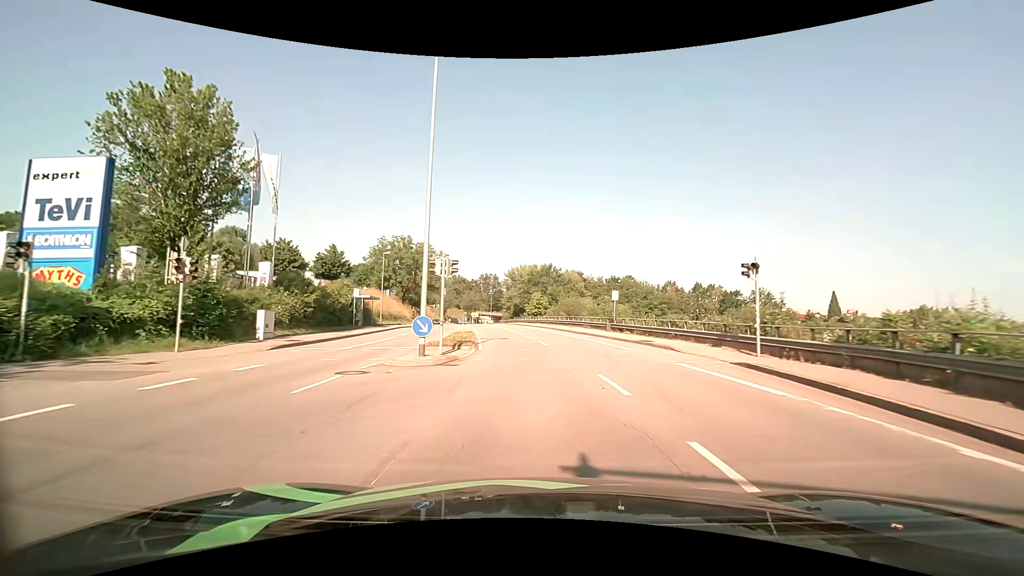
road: tertiary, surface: asphalt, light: Day
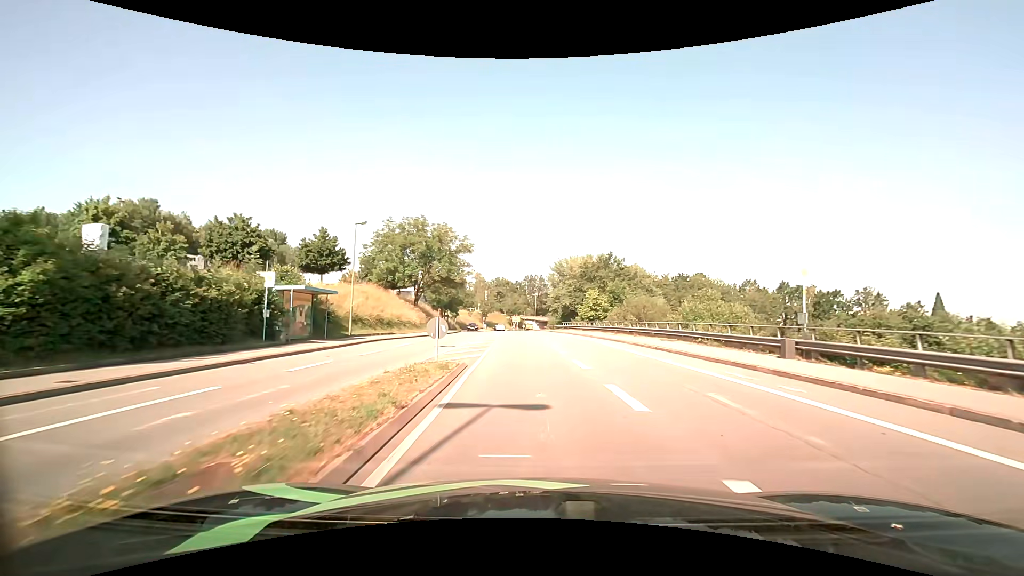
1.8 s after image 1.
(-1.0, +20.9) m; -5°
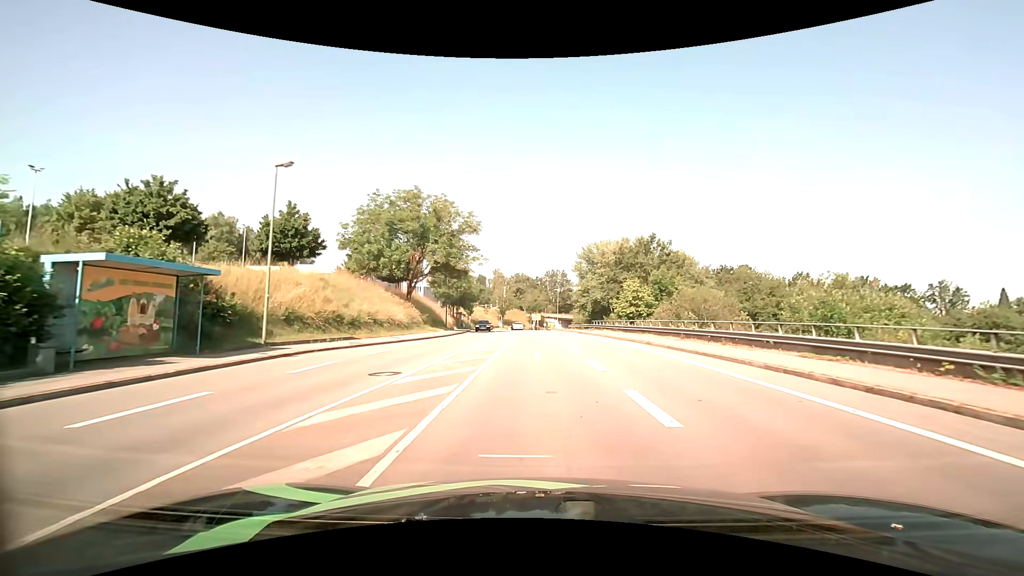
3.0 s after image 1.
(-0.3, +13.1) m; -3°
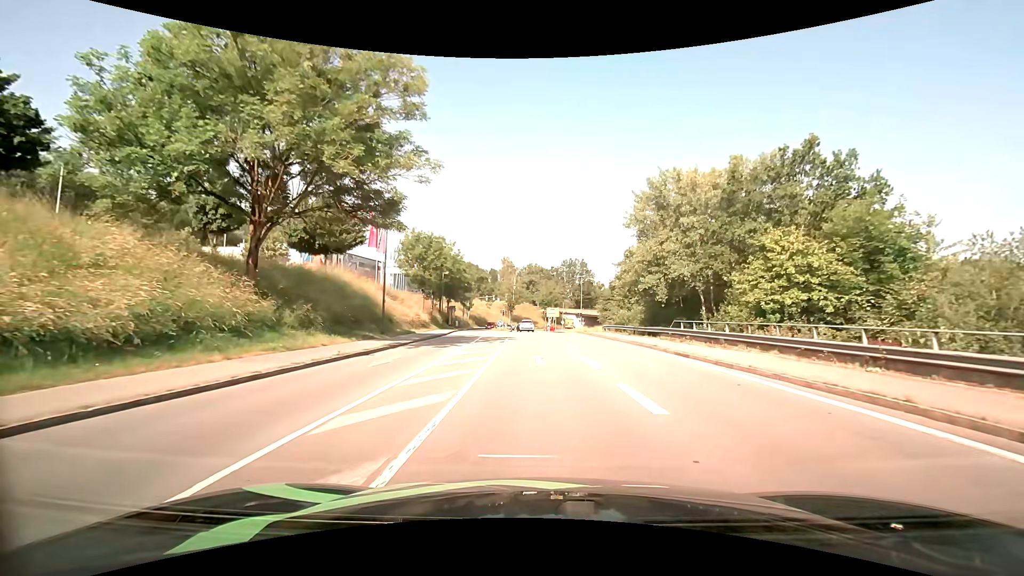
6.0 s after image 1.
(-0.5, +29.2) m; -2°
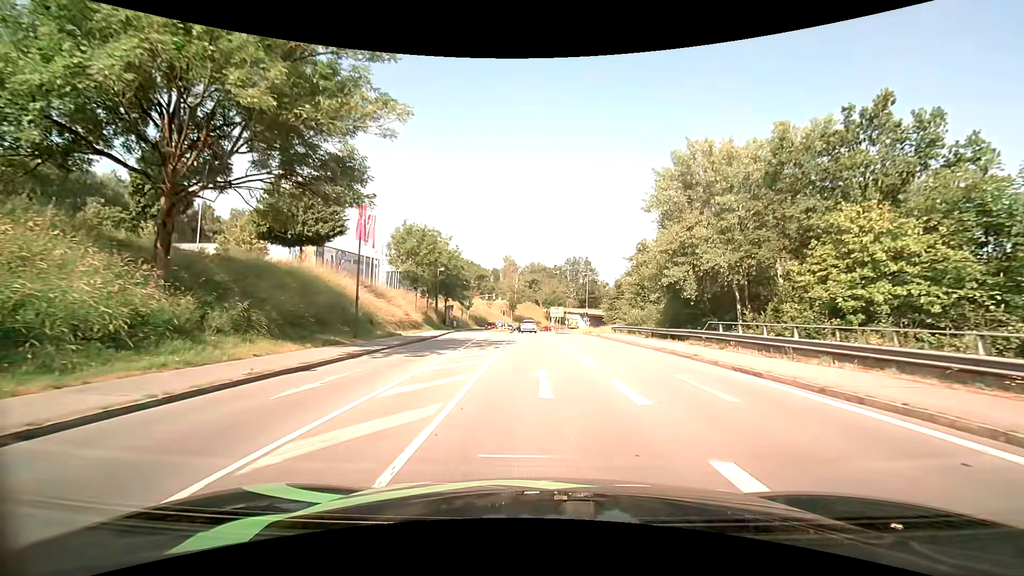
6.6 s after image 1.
(0.0, +5.1) m; 0°
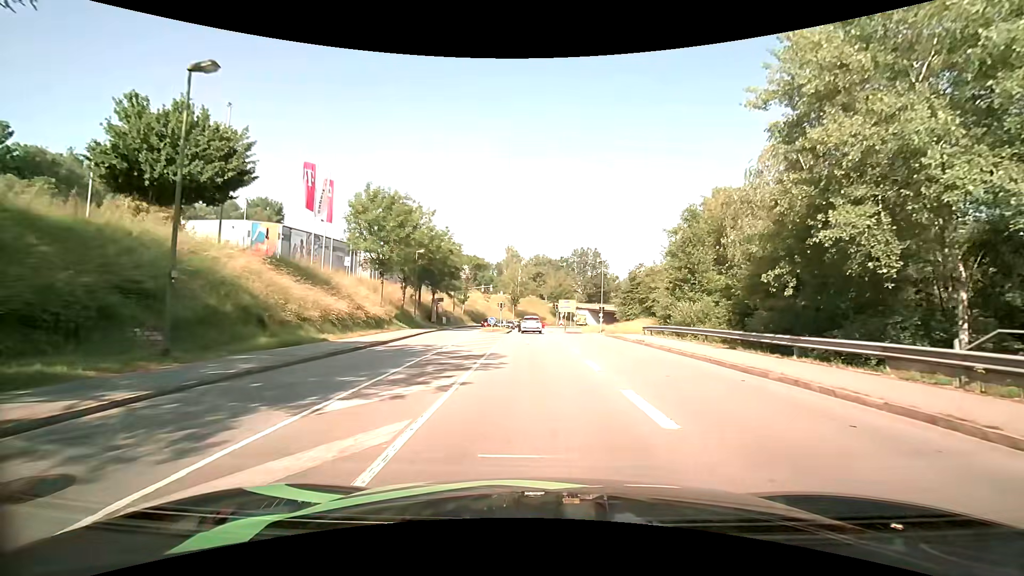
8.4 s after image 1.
(-0.1, +13.6) m; -1°
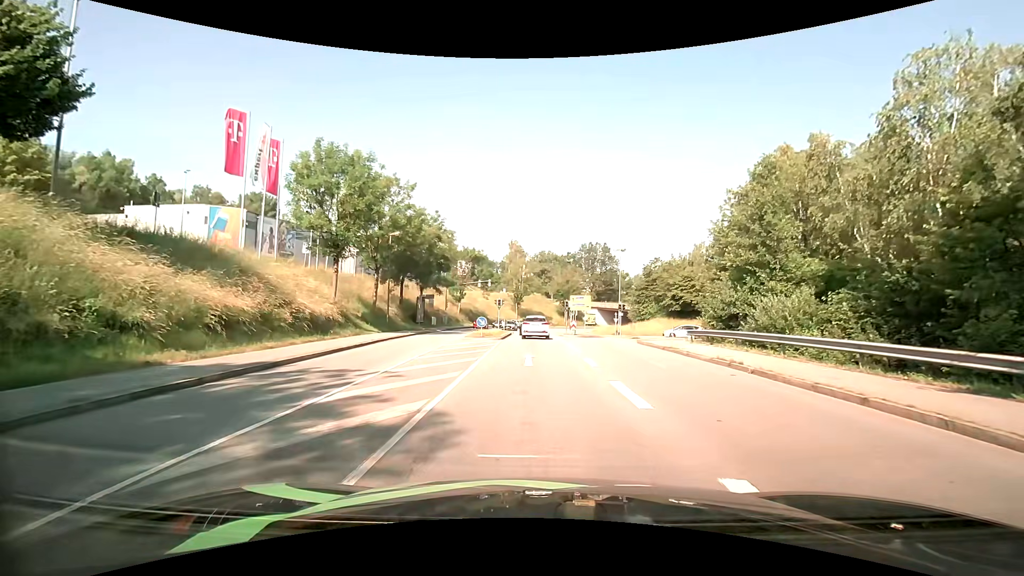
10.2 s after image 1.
(0.0, +10.5) m; -1°
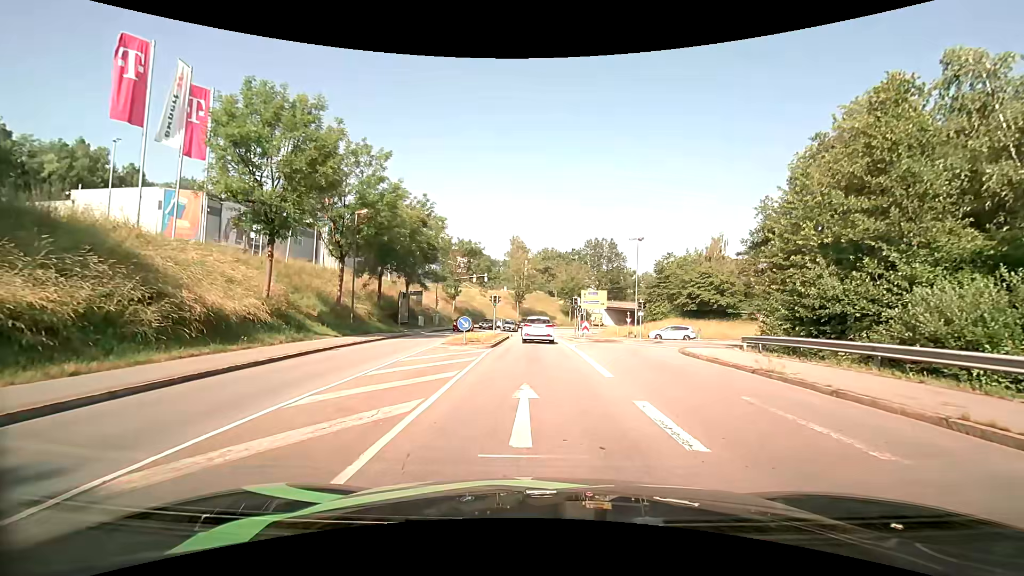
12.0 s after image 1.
(0.0, +8.1) m; 0°
(0, +10) (0, +20) (0, +30) (-1, +40) (-1, +50) (0, +60) (+1, +70) (+2, +80) (+5, +89) (+9, +99) m
